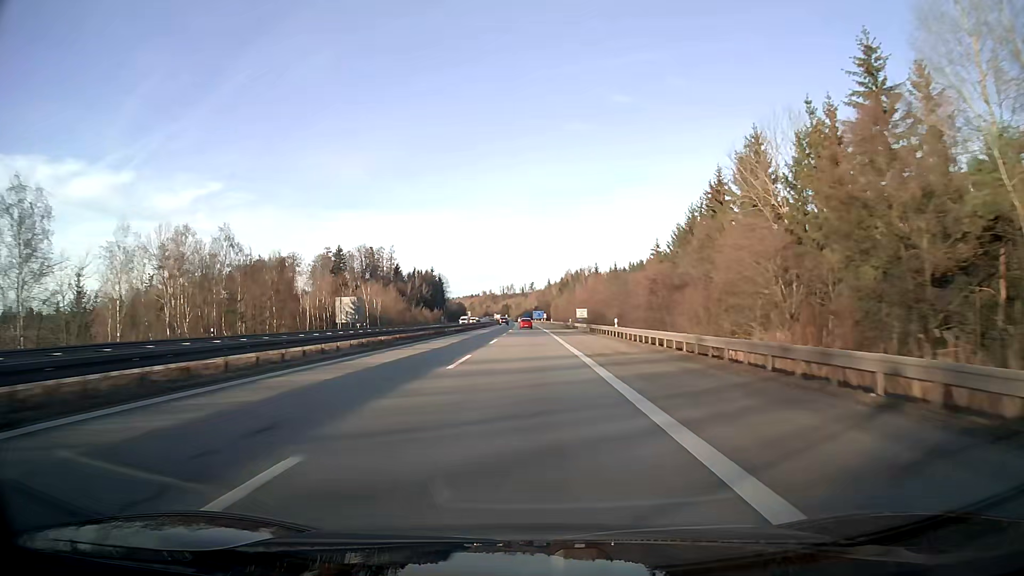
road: motorway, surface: asphalt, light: Day
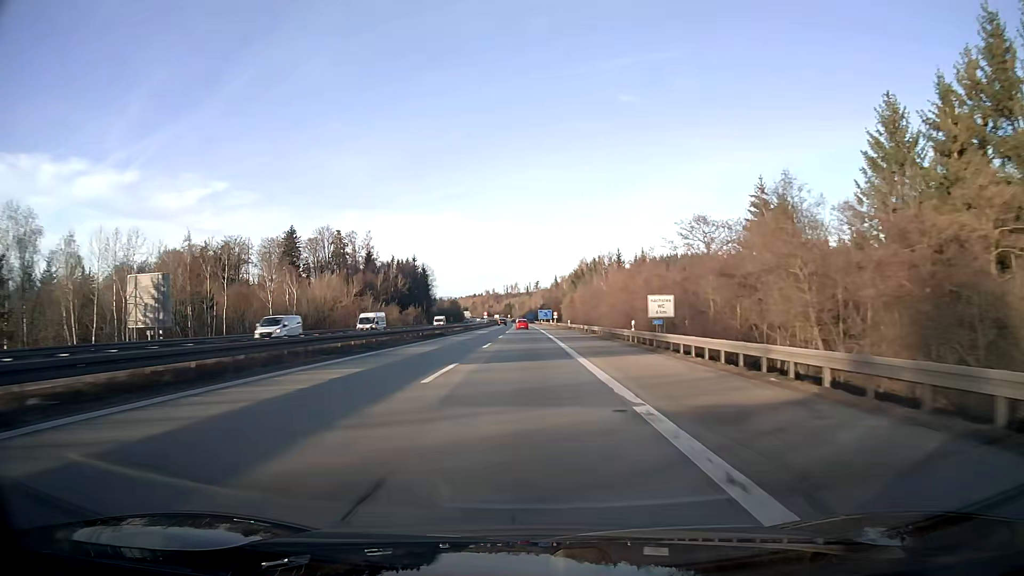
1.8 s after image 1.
(-0.3, +58.1) m; -1°
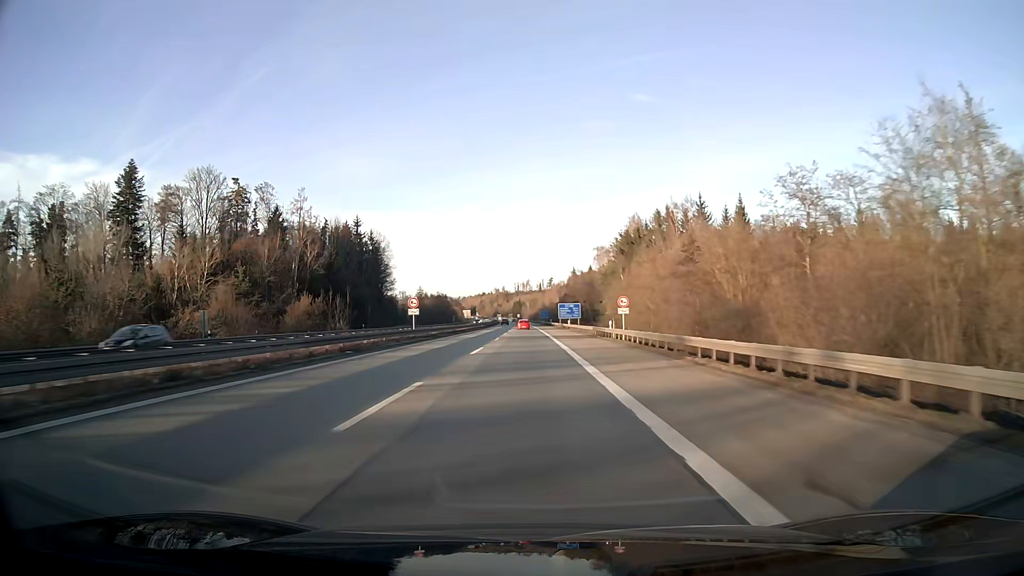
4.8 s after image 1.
(-0.9, +95.8) m; -1°
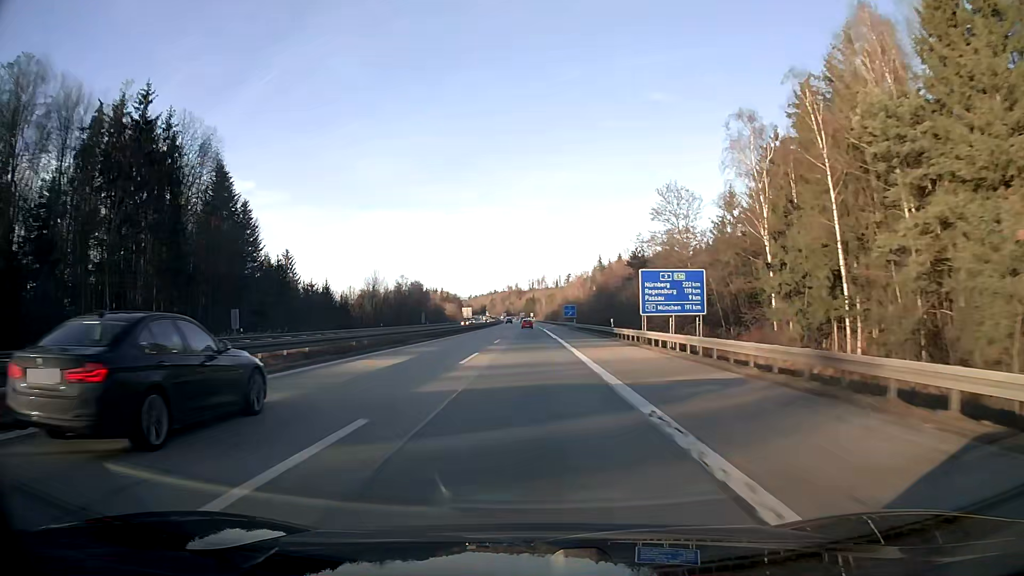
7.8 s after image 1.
(-1.0, +95.7) m; -1°
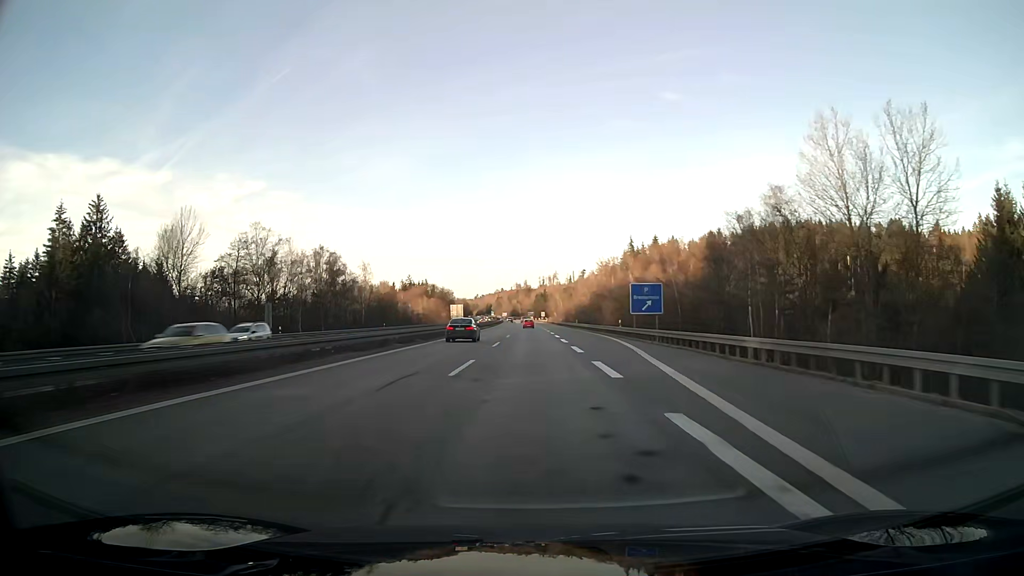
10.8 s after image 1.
(-0.7, +95.3) m; -1°
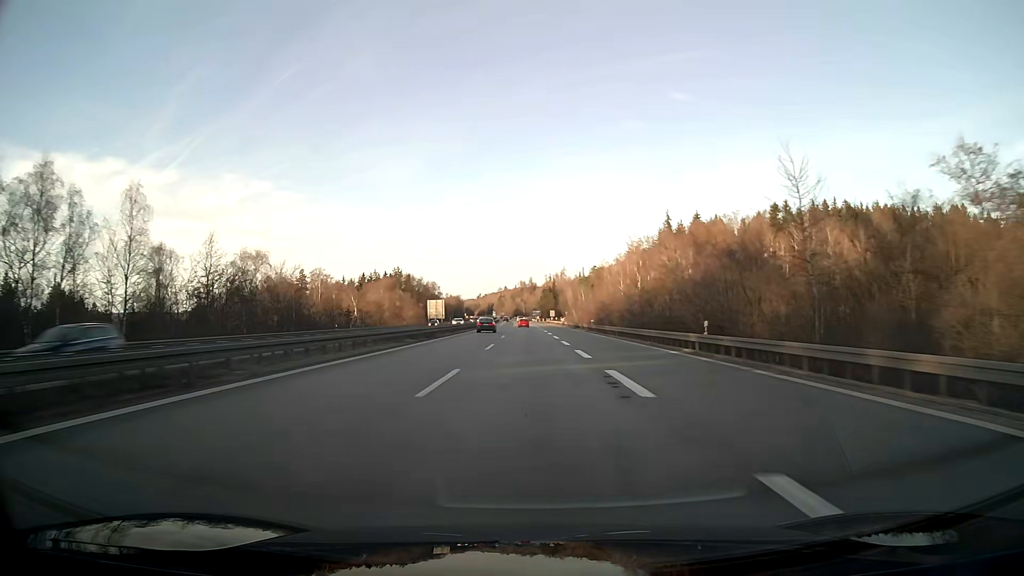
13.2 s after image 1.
(-0.4, +76.1) m; -1°
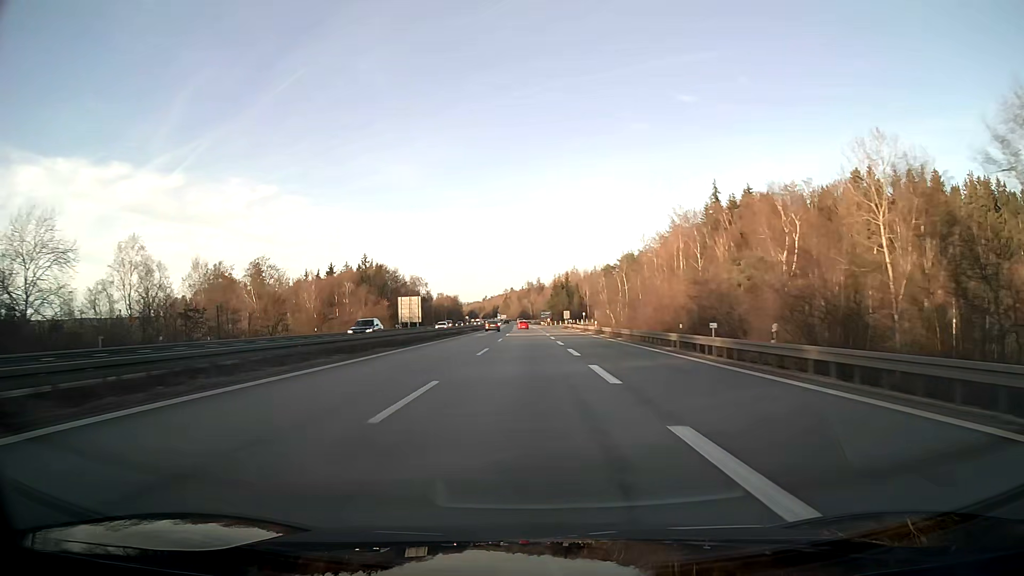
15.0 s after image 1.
(-0.3, +57.0) m; -1°
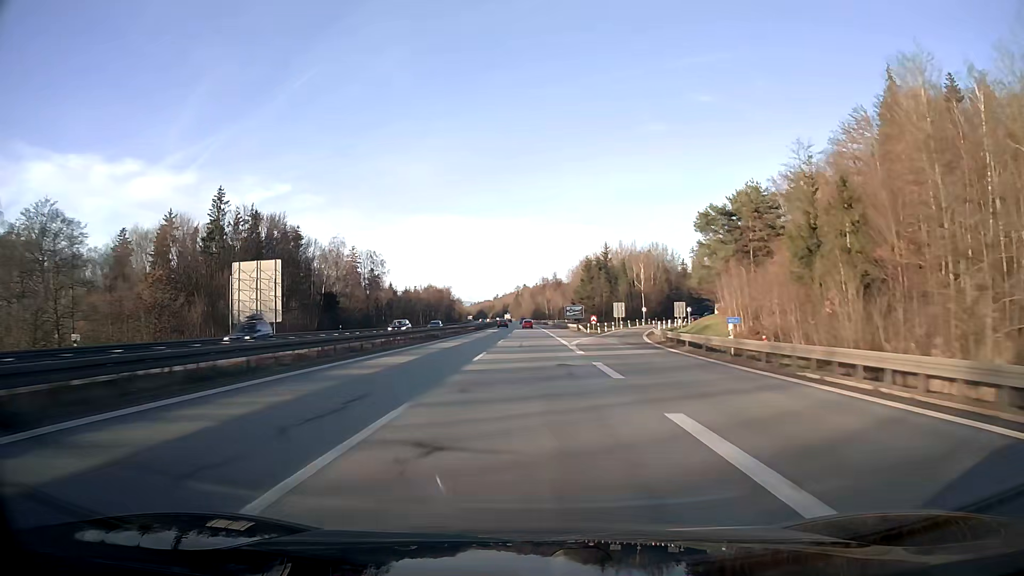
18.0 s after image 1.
(-1.0, +95.0) m; -1°
